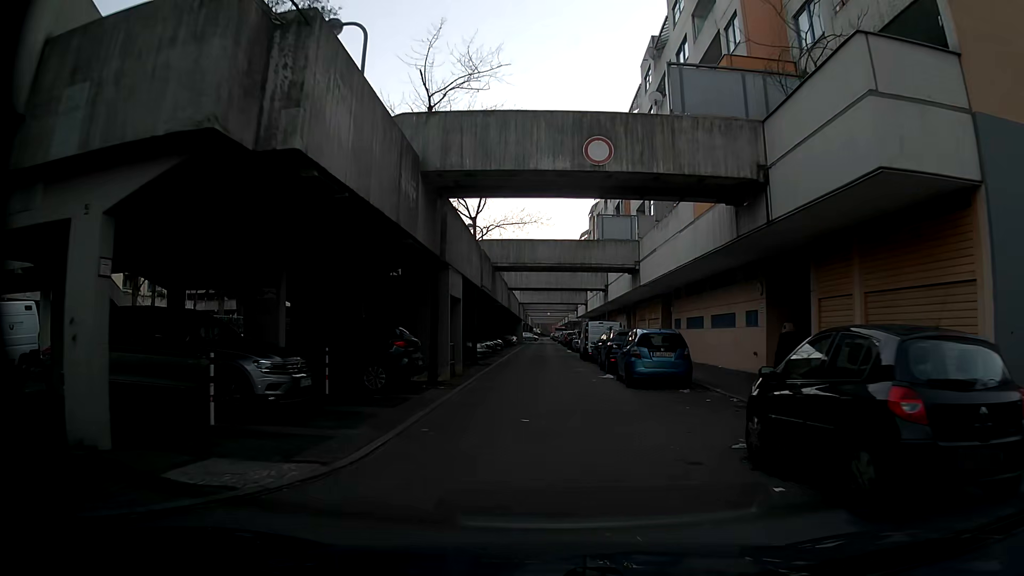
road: residential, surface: asphalt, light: Day
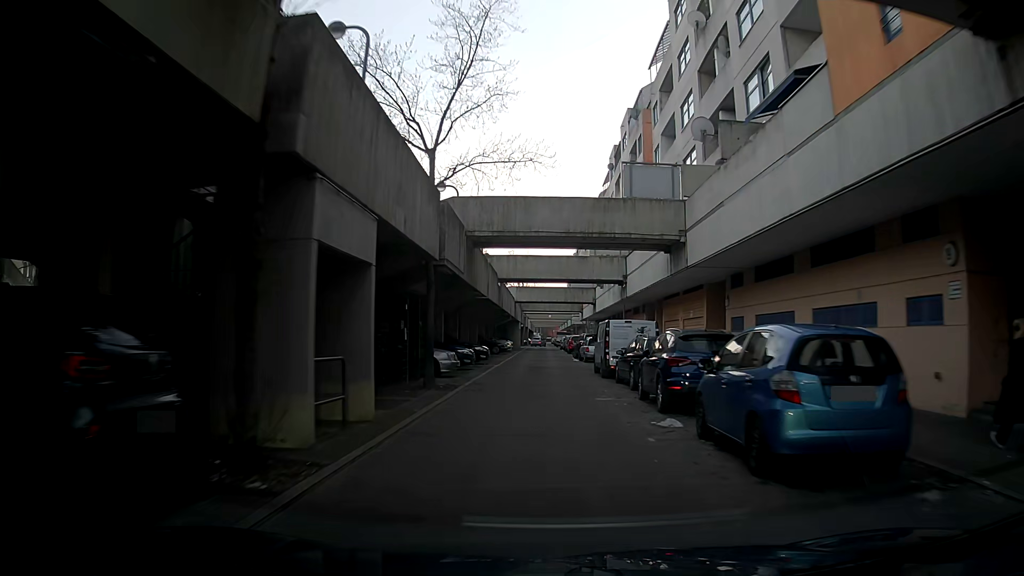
(-0.1, +10.8) m; +1°
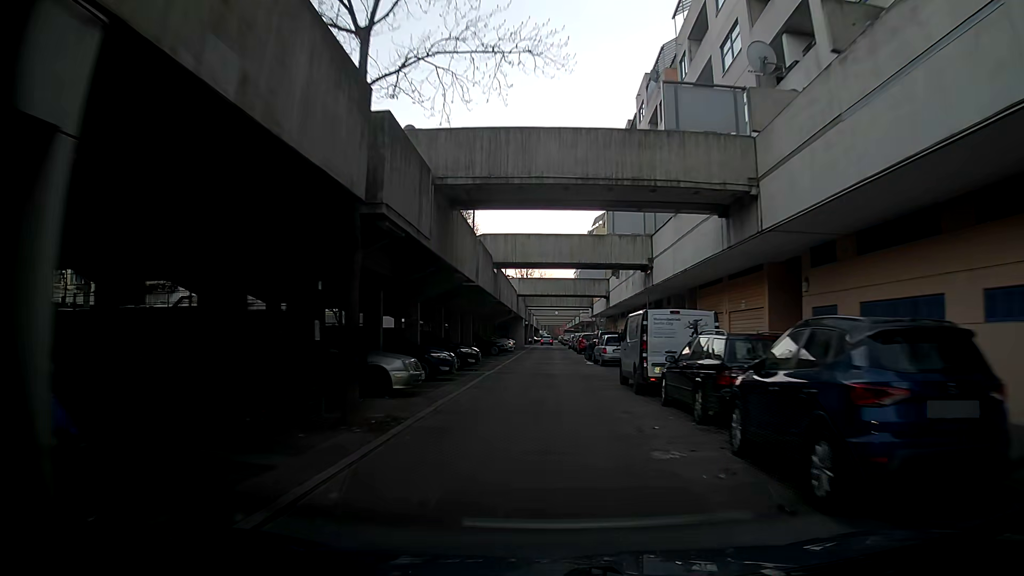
(-0.3, +7.3) m; -3°
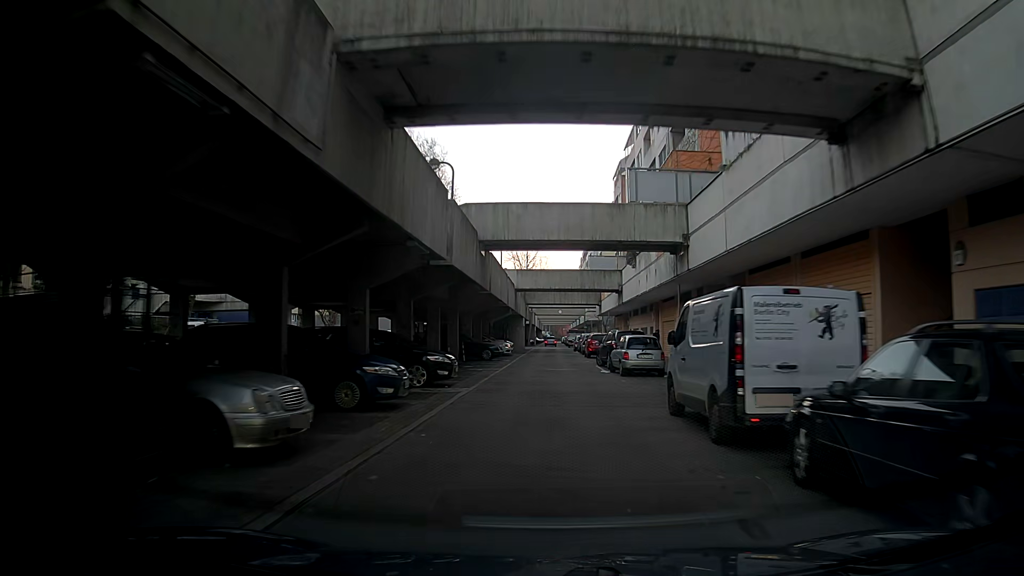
(0.0, +7.3) m; +2°
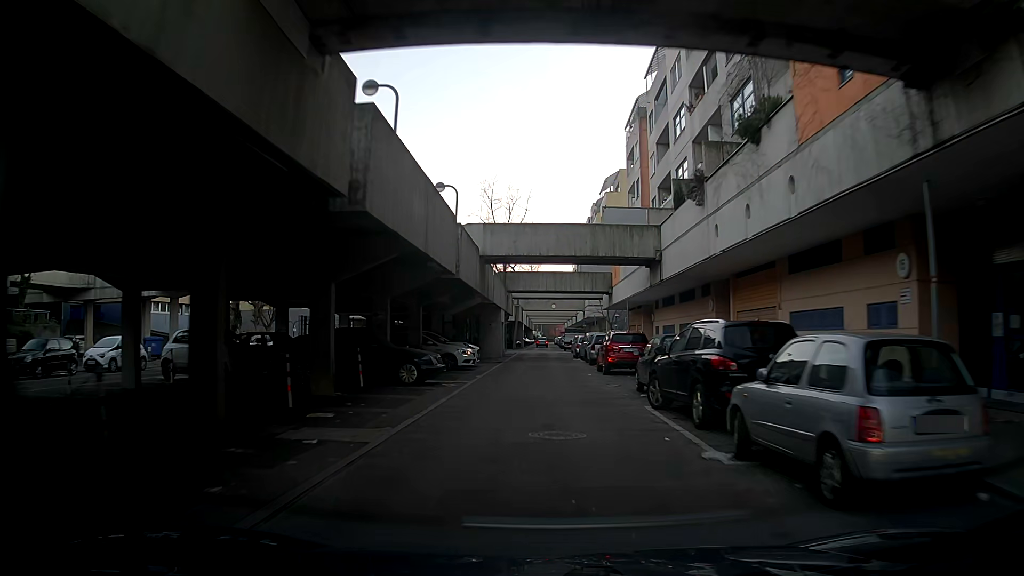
(-0.2, +18.4) m; +1°
